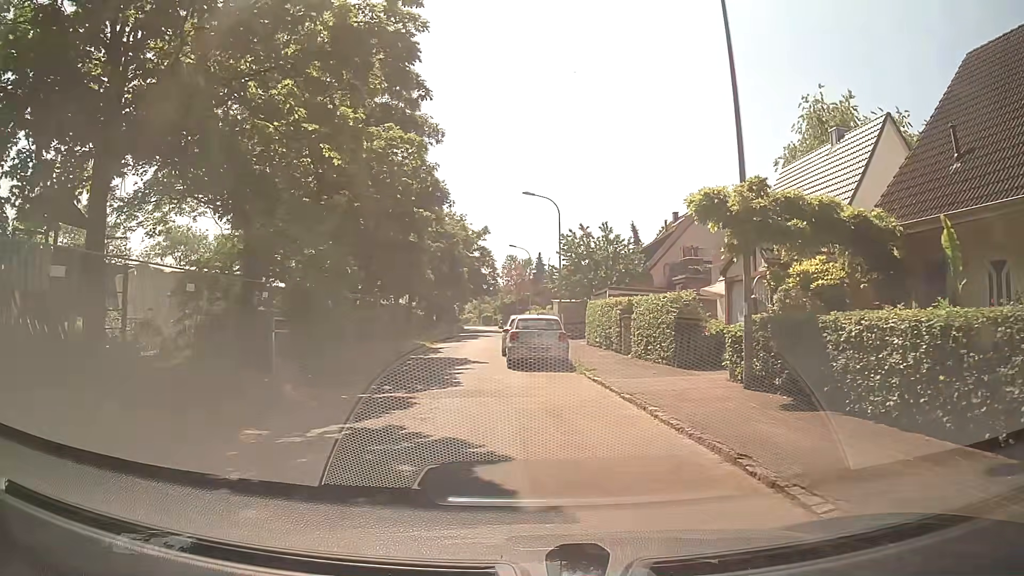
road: residential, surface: asphalt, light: Day
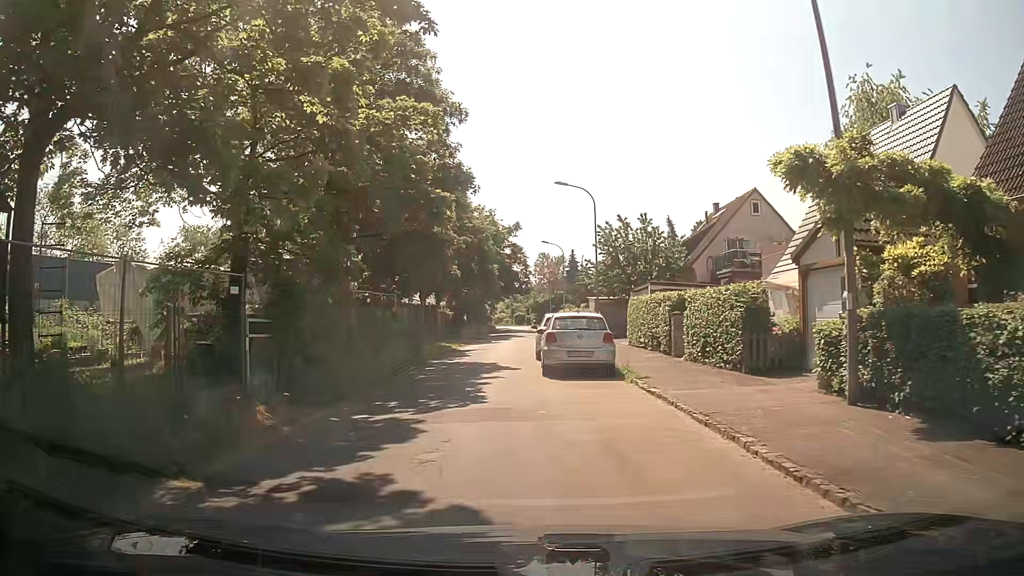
(0.0, +2.9) m; 0°
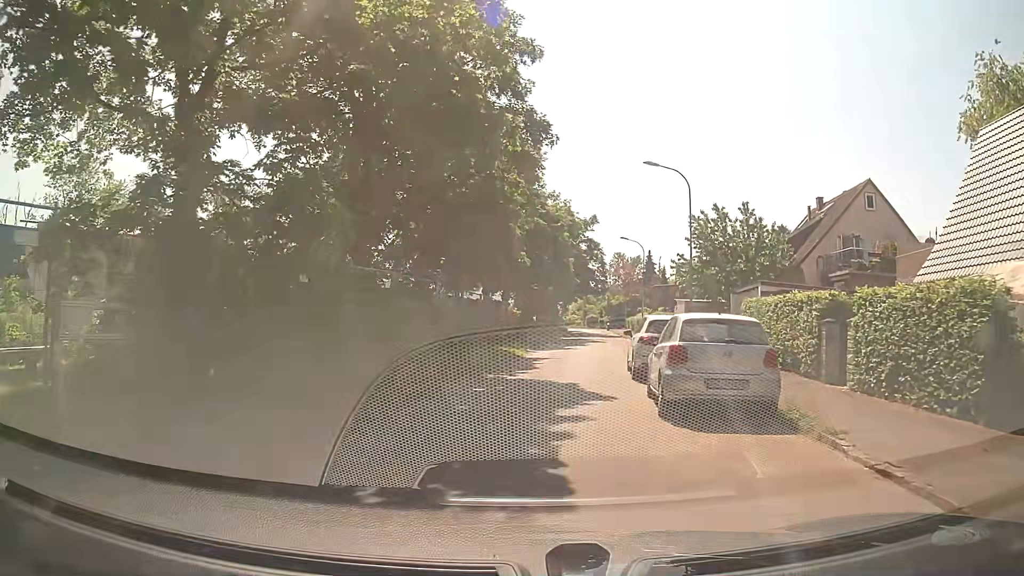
(-0.5, +6.3) m; -8°
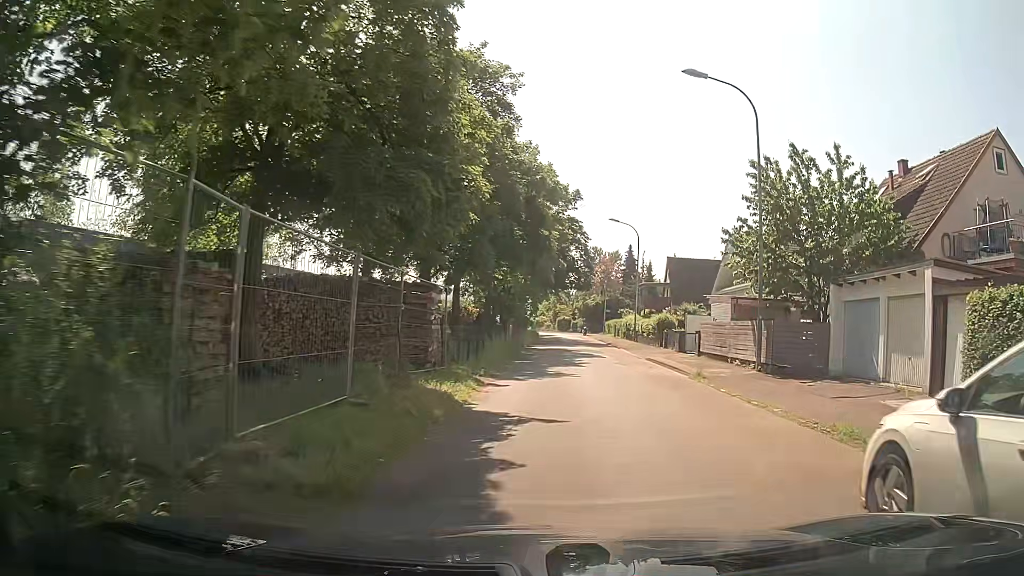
(+0.4, +14.1) m; +5°
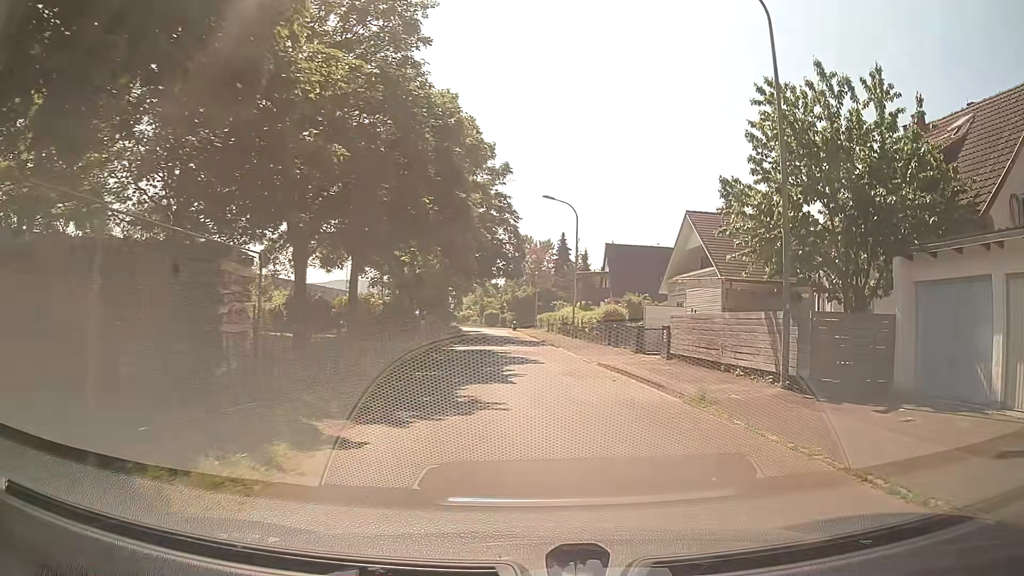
(+0.3, +7.3) m; +6°
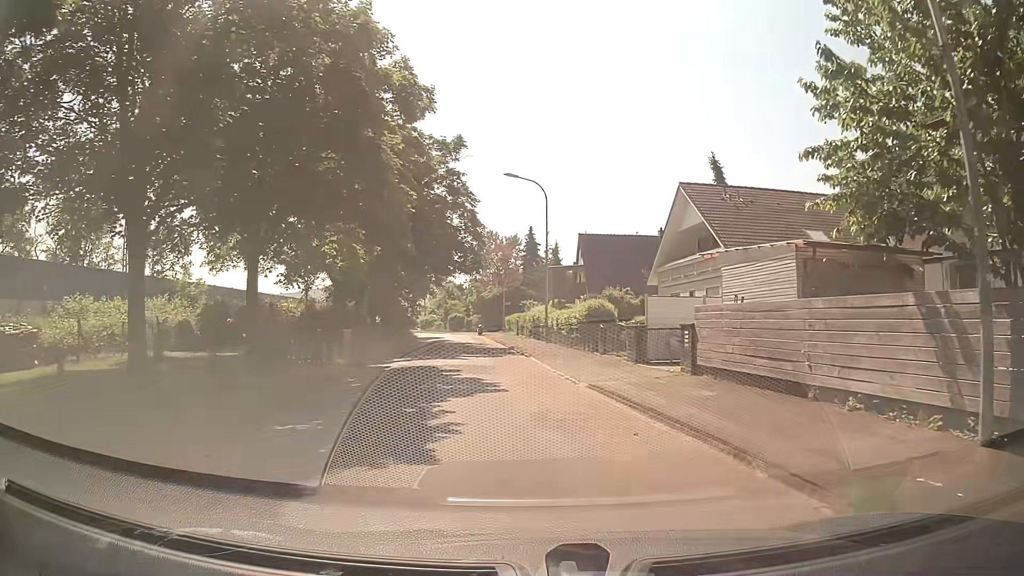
(+0.3, +7.5) m; +3°
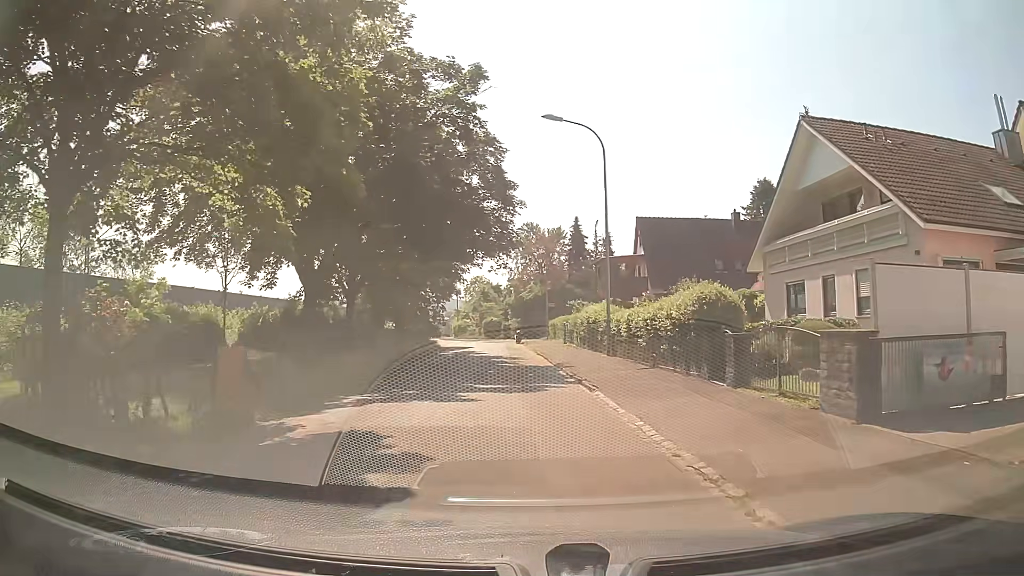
(-0.4, +11.5) m; -3°
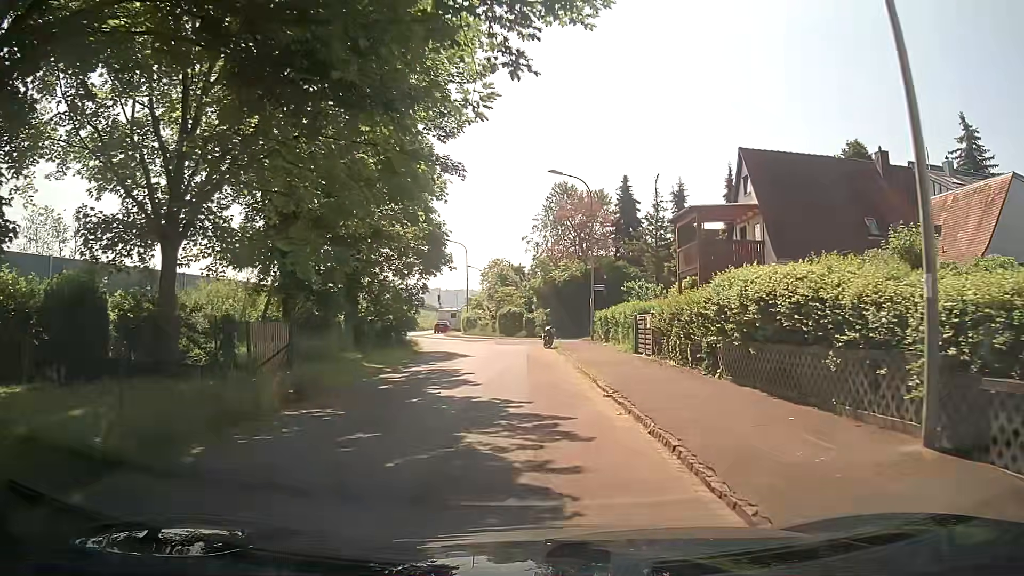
(-0.8, +19.8) m; -3°
(0, +10) (0, +20) (-1, +30) (-3, +40) (-6, +49) (-9, +59) (-11, +69) (-13, +78) (-14, +88) (-14, +98) m
